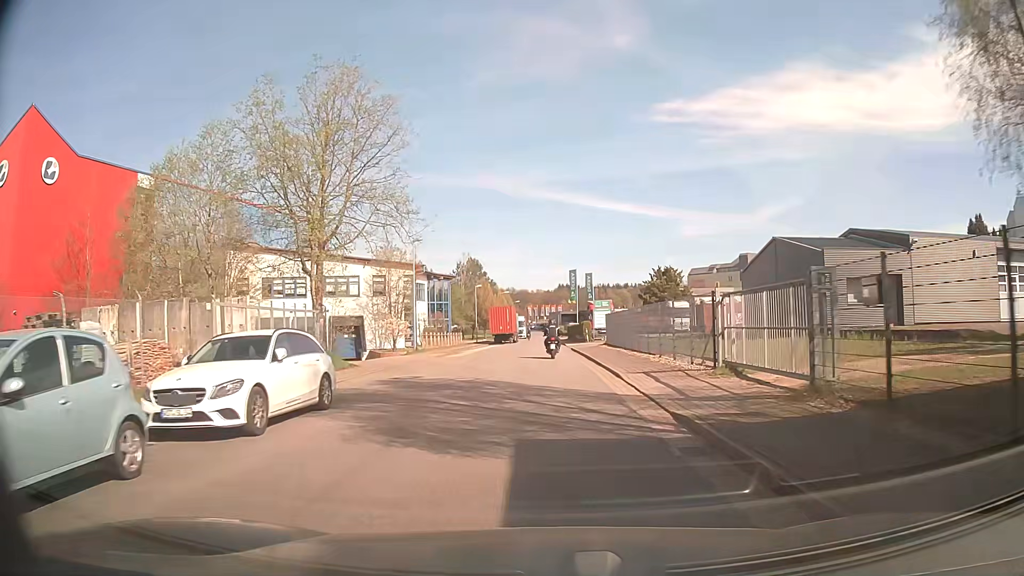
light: Day
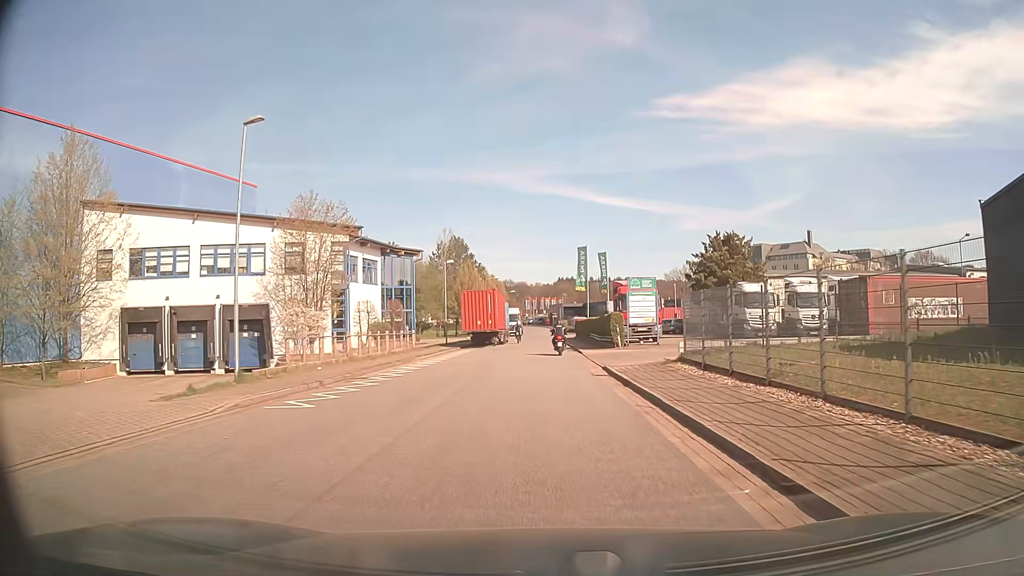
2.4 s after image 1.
(0.0, +24.2) m; +1°
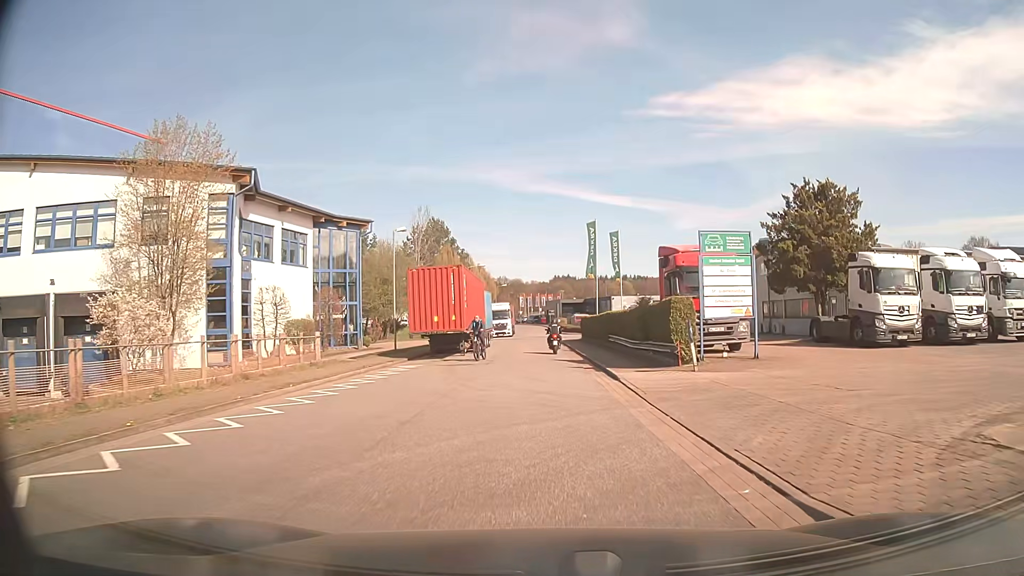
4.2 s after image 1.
(-0.1, +17.4) m; 0°
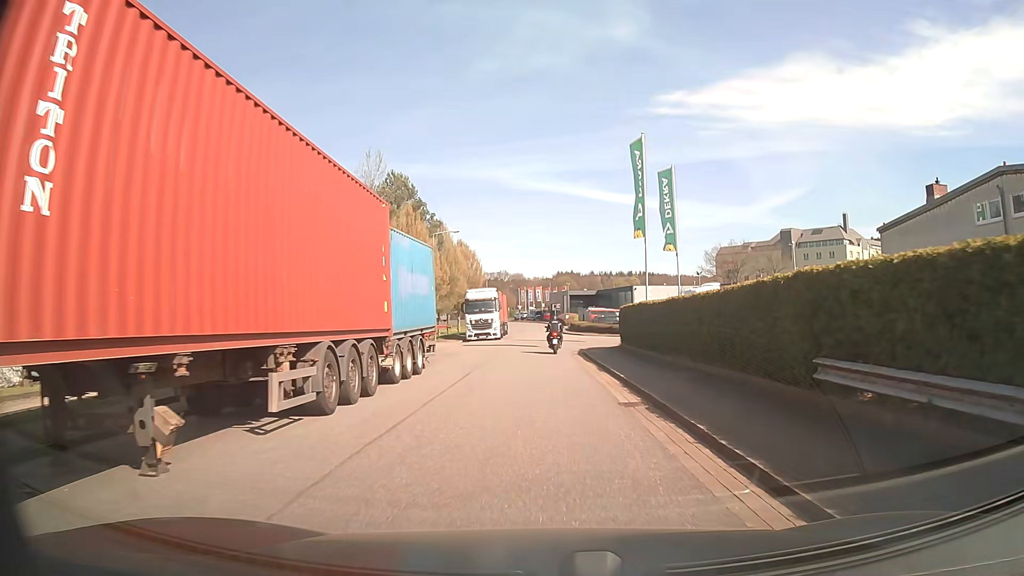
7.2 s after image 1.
(0.0, +26.2) m; 0°
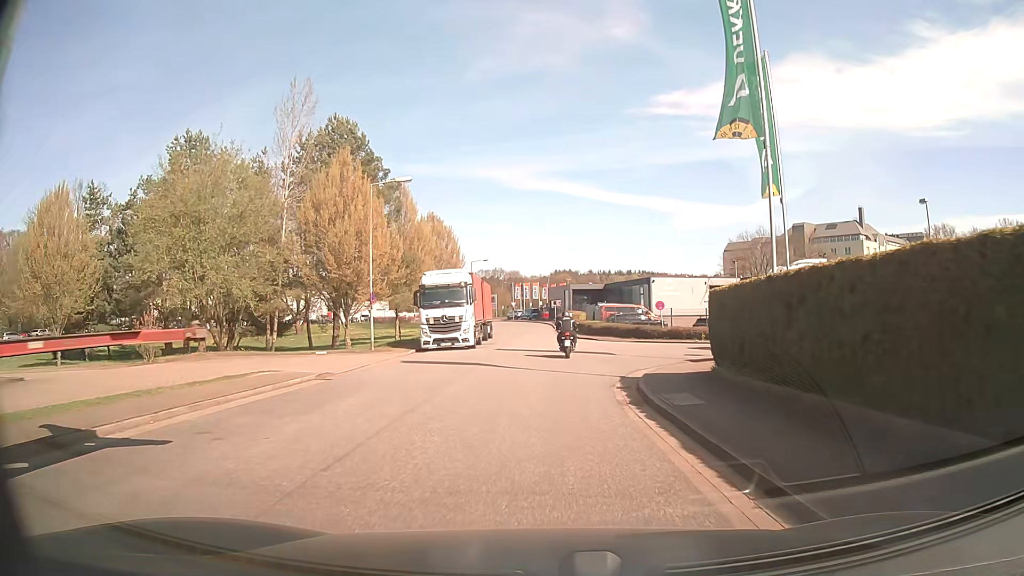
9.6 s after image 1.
(0.0, +17.9) m; +1°
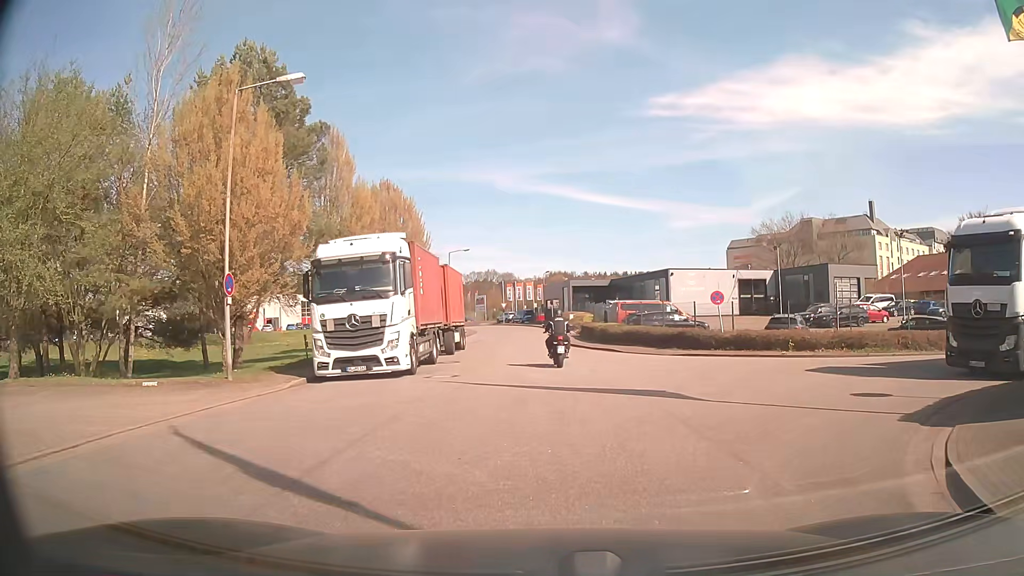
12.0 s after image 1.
(0.0, +14.6) m; 0°
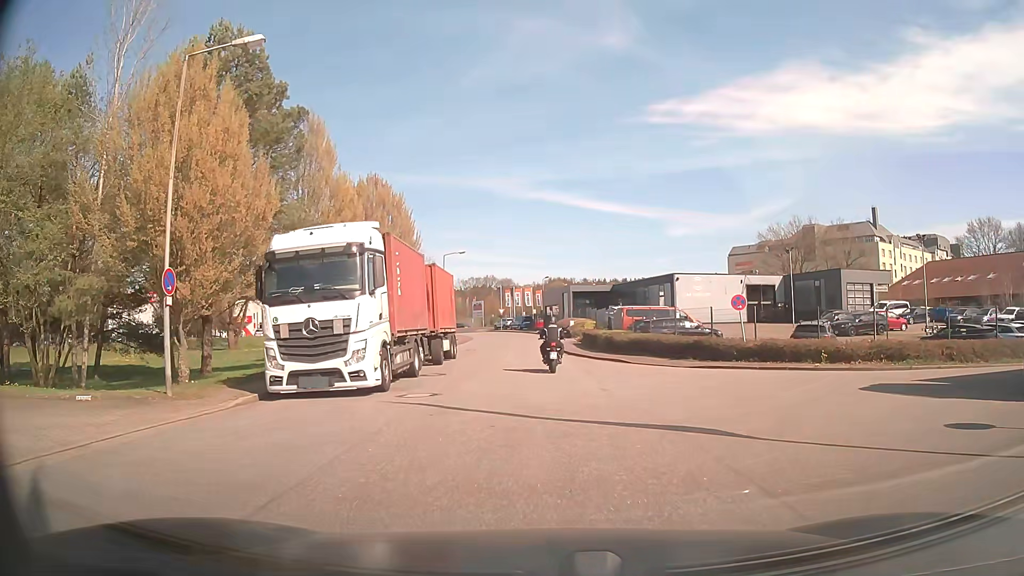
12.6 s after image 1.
(0.0, +3.2) m; 0°
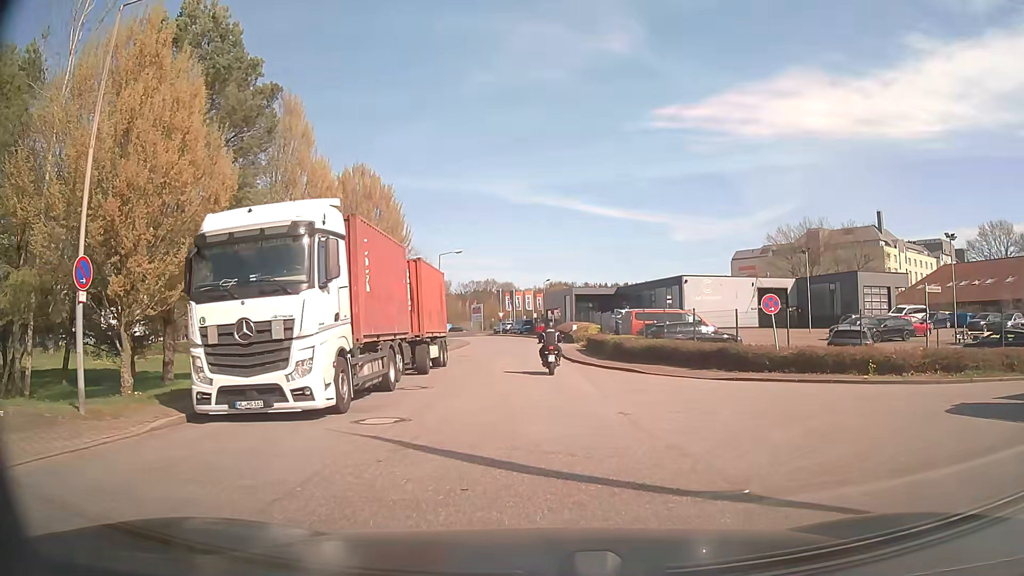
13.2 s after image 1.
(0.0, +3.5) m; 0°
(0, +10) (0, +20) (0, +30) (0, +40) (-1, +50) (-1, +60) (-2, +70) (-5, +79) (-9, +89) (-12, +98) m
